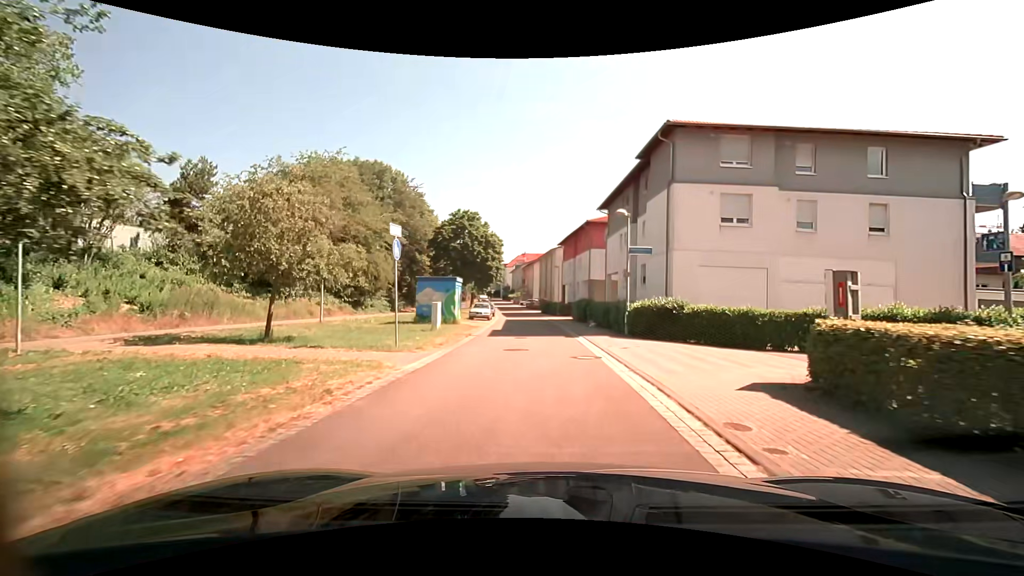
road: residential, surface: asphalt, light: Day
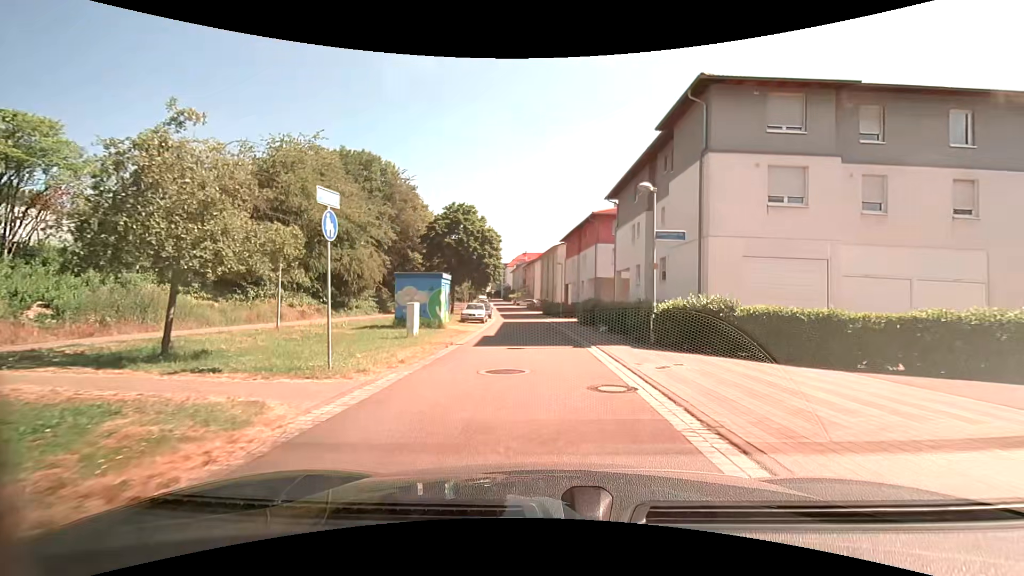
(0.0, +4.6) m; 0°
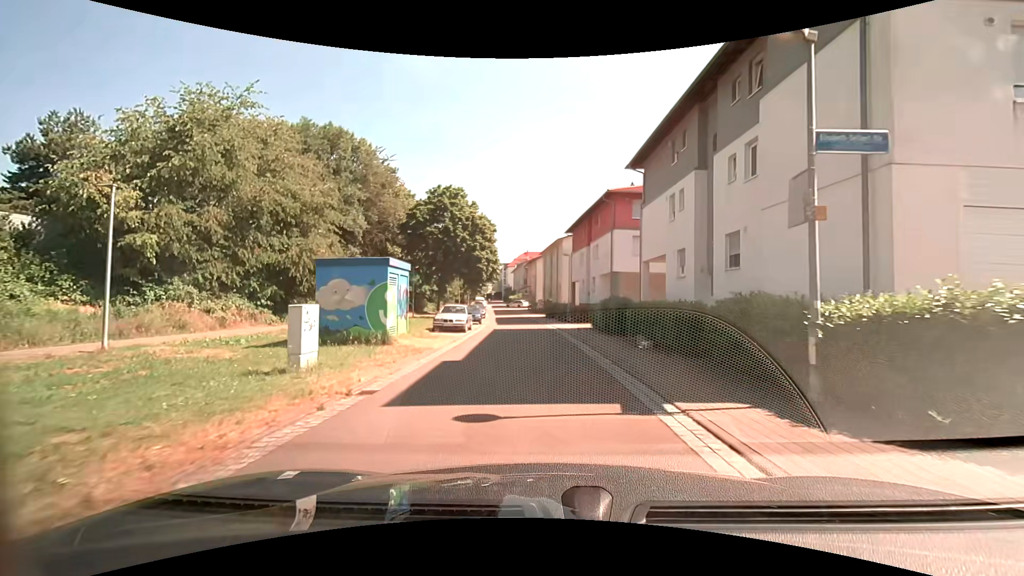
(0.0, +9.2) m; 0°
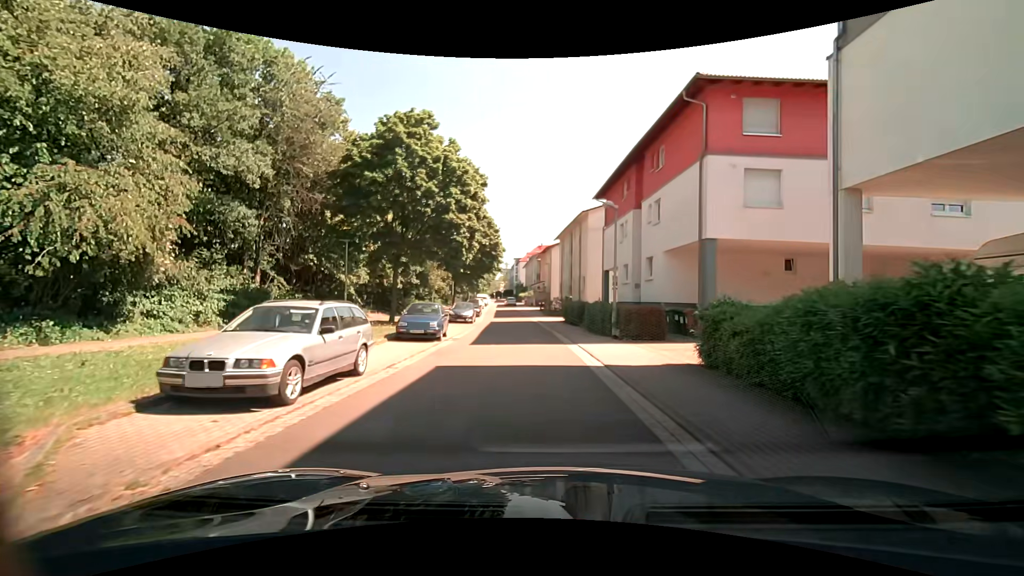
(-0.2, +18.1) m; -2°
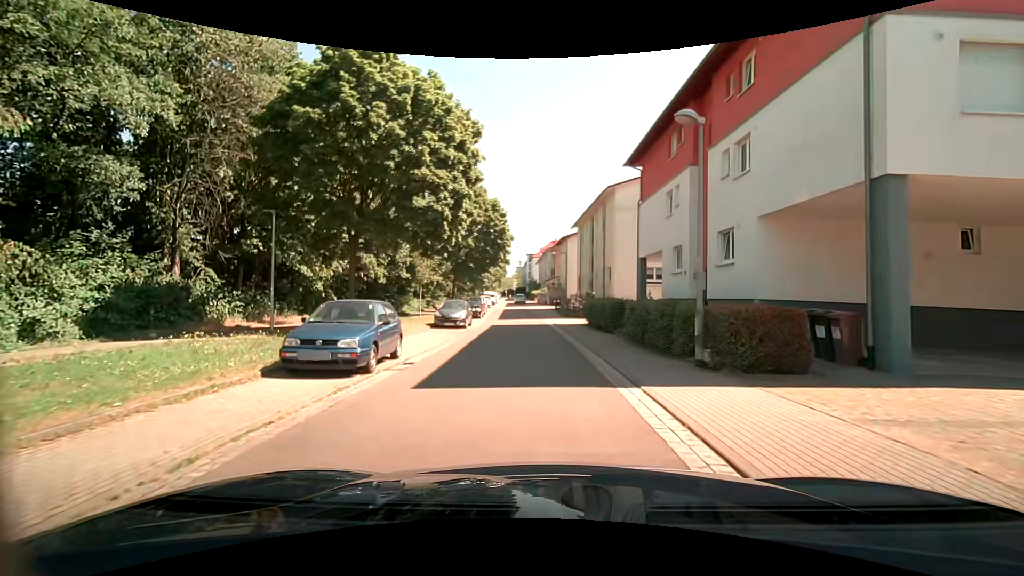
(-0.1, +8.7) m; -1°
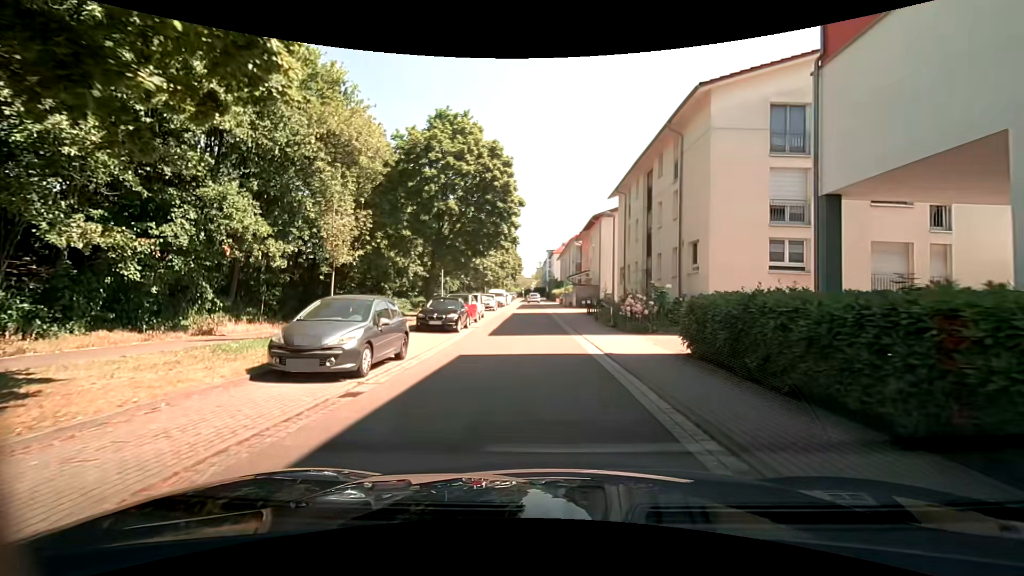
(-0.5, +17.0) m; -2°
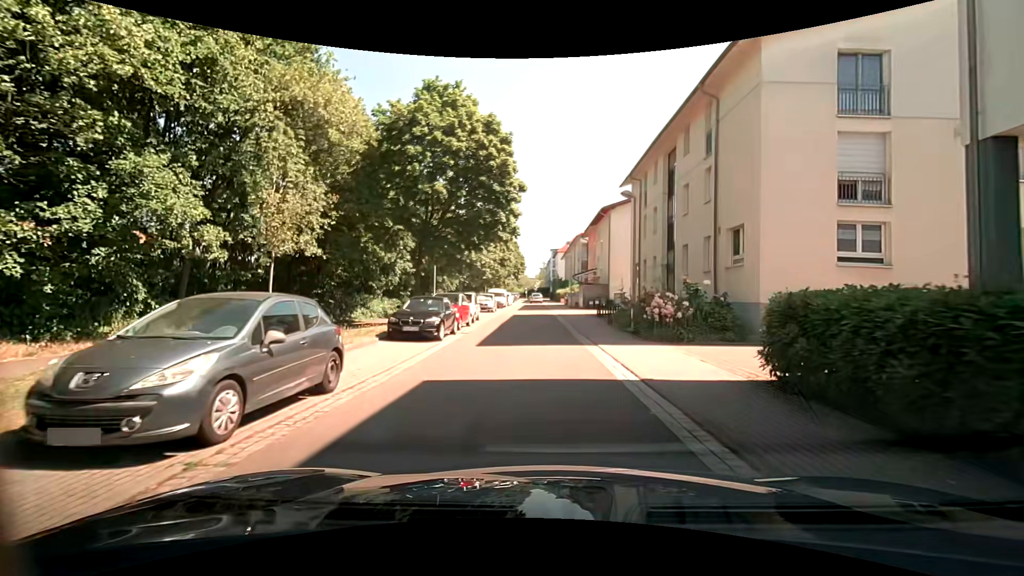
(0.0, +4.2) m; 0°
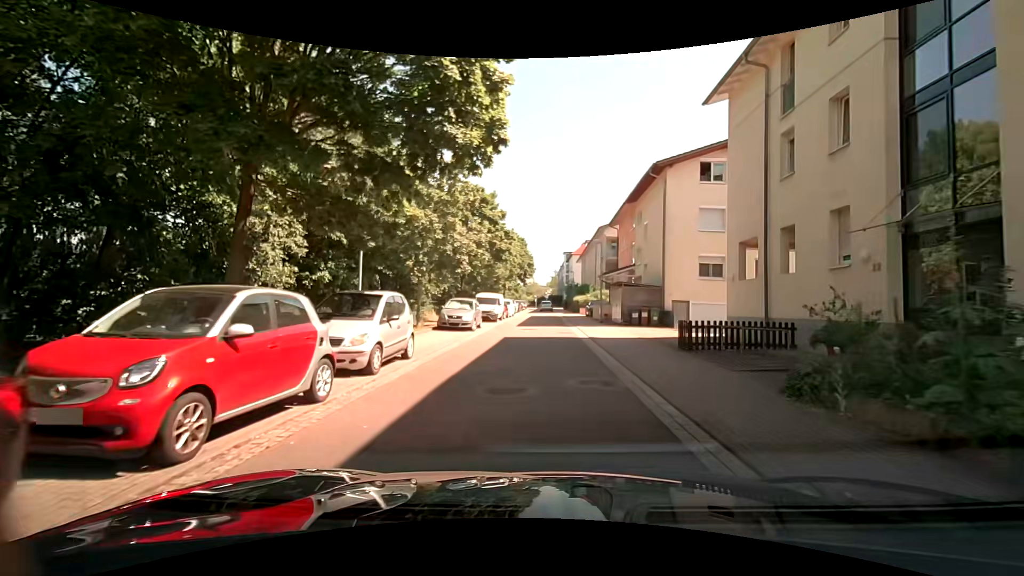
(-0.5, +16.6) m; -2°
